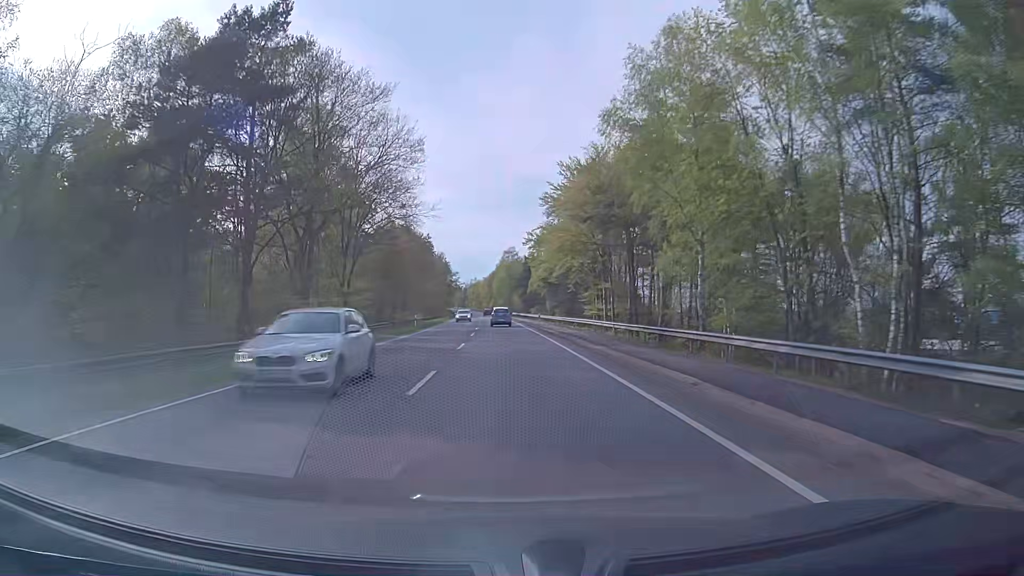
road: primary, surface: asphalt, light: Day
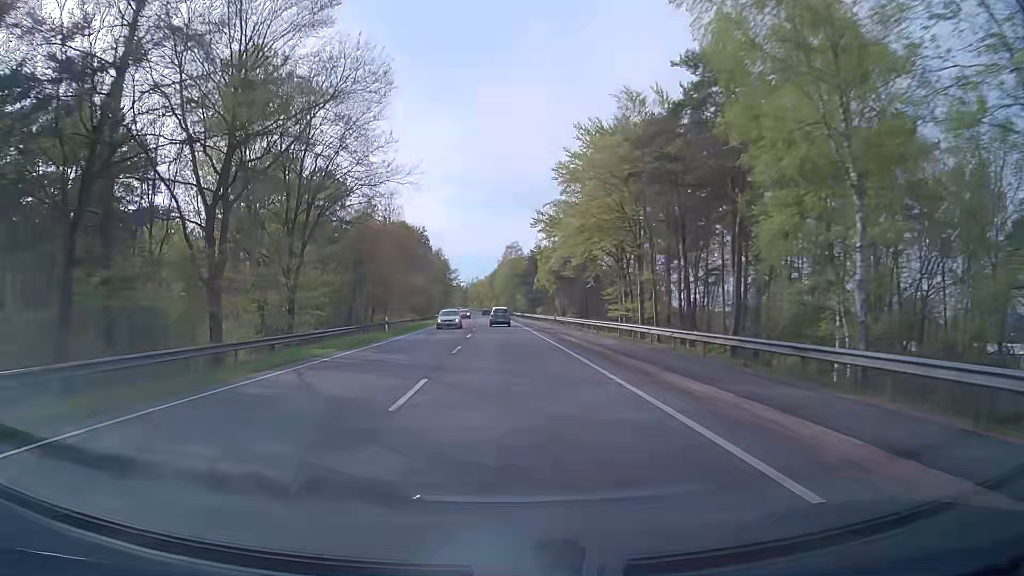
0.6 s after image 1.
(-0.1, +13.9) m; 0°
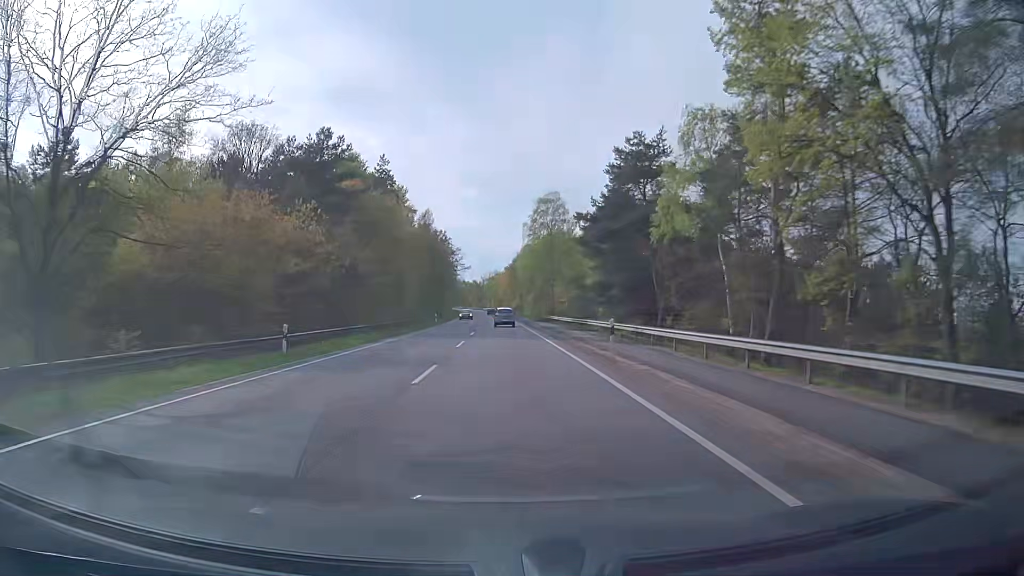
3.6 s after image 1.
(-1.3, +69.0) m; -2°
(0, +10) (0, +20) (0, +30) (0, +40) (0, +50) (0, +60) (0, +70) (-1, +80) (-1, +90) (-1, +100) m
